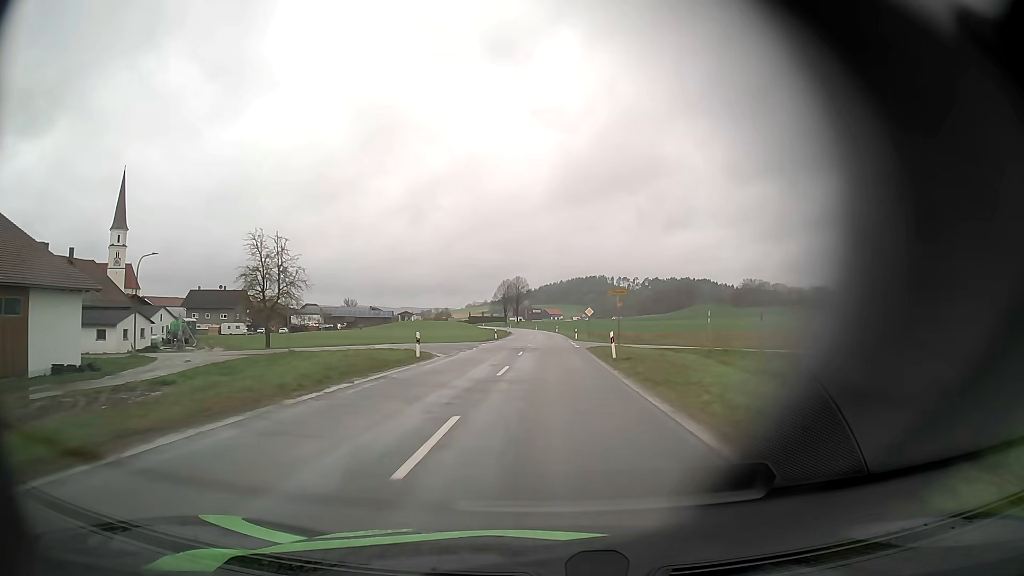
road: secondary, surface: asphalt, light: Day
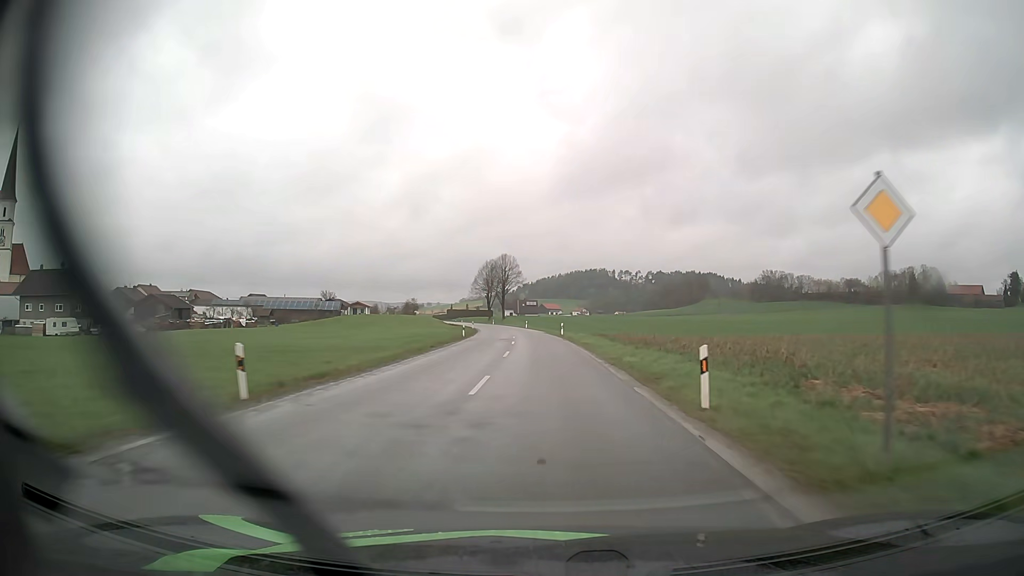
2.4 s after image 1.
(+0.2, +54.1) m; 0°
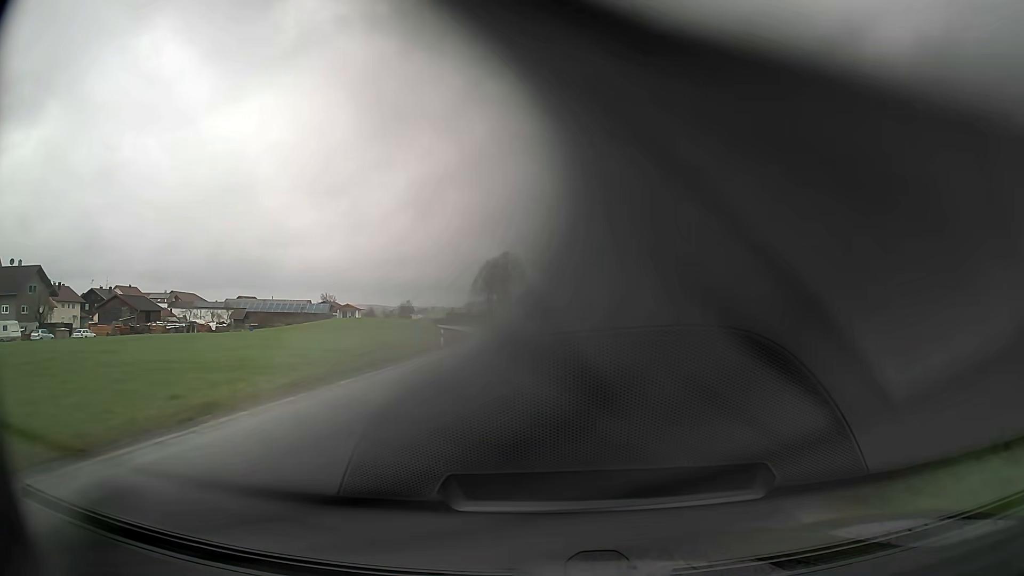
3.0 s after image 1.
(0.0, +13.4) m; 0°
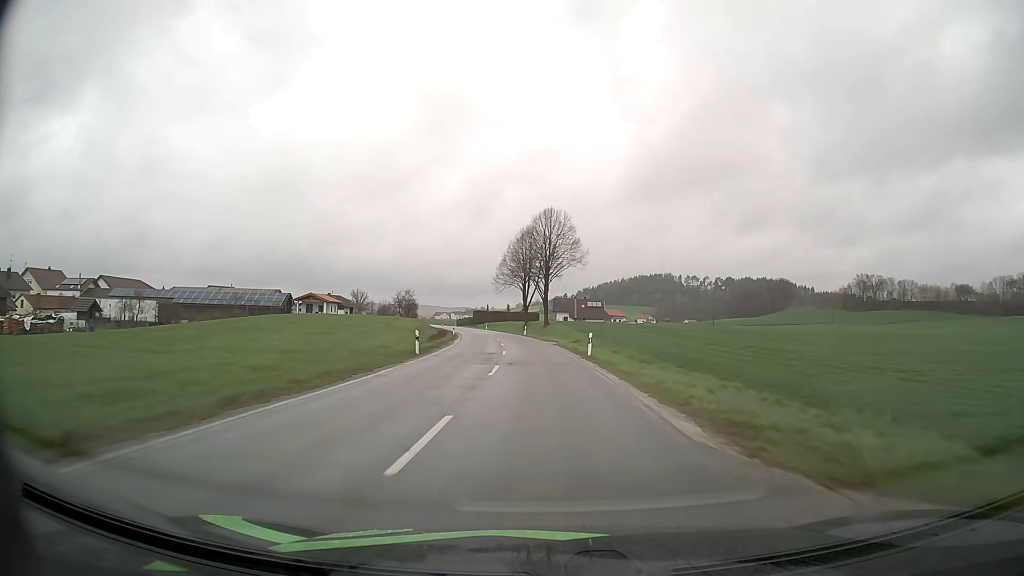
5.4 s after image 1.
(-1.6, +52.8) m; -4°
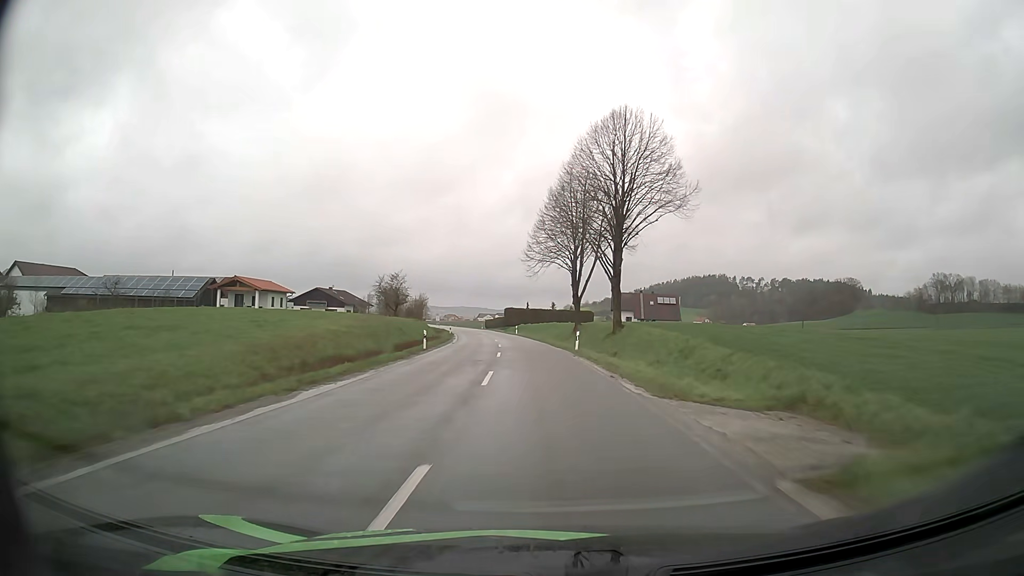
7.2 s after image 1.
(-1.5, +39.6) m; -4°
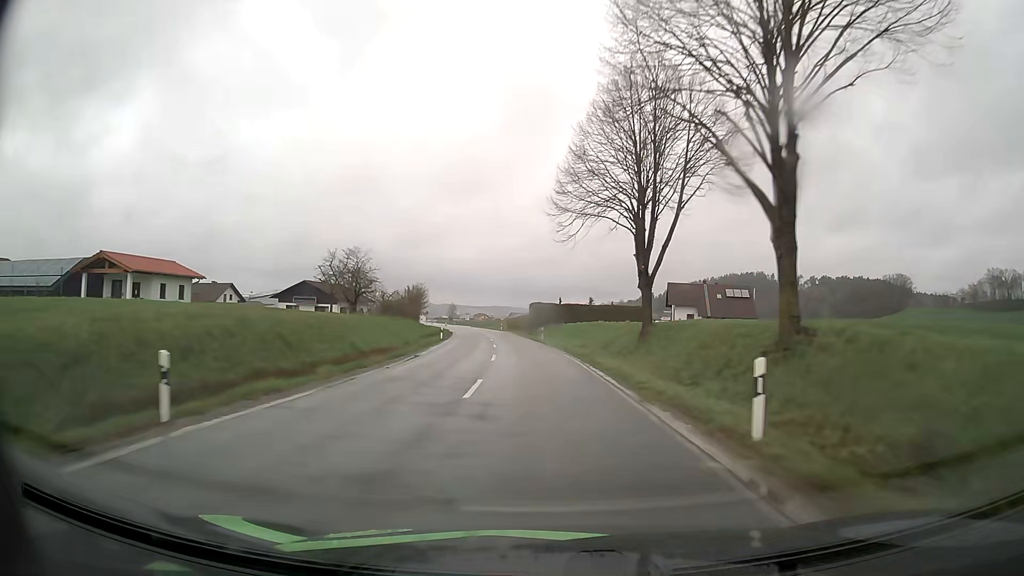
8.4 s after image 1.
(-0.6, +26.6) m; -3°
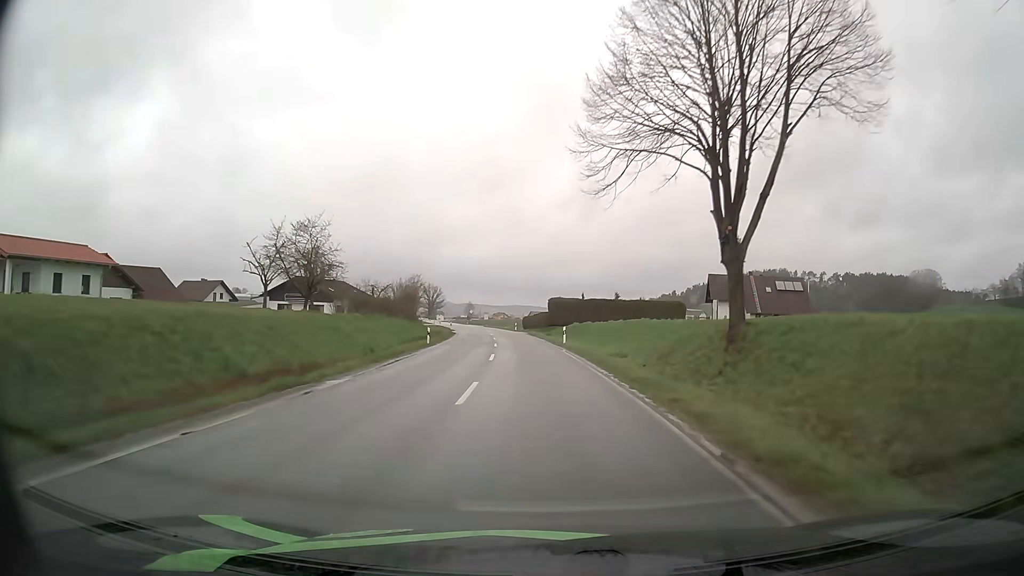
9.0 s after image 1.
(-0.2, +13.4) m; -1°
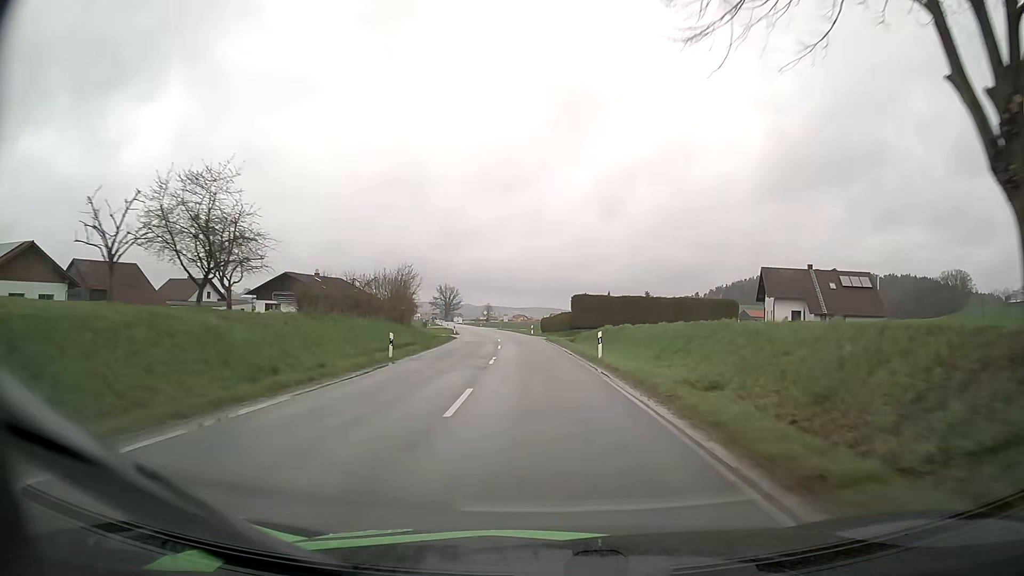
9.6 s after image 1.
(-0.3, +13.4) m; -2°
(0, +10) (0, +20) (-1, +30) (-2, +40) (-2, +50) (-3, +60) (-5, +70) (-6, +80) (-8, +90) (-9, +99) m
